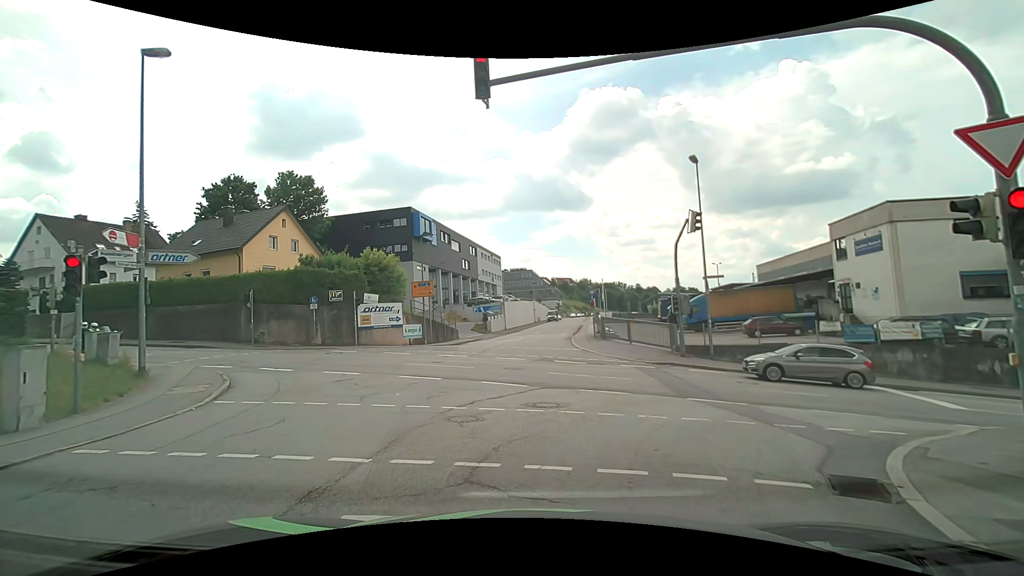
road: residential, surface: asphalt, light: Day
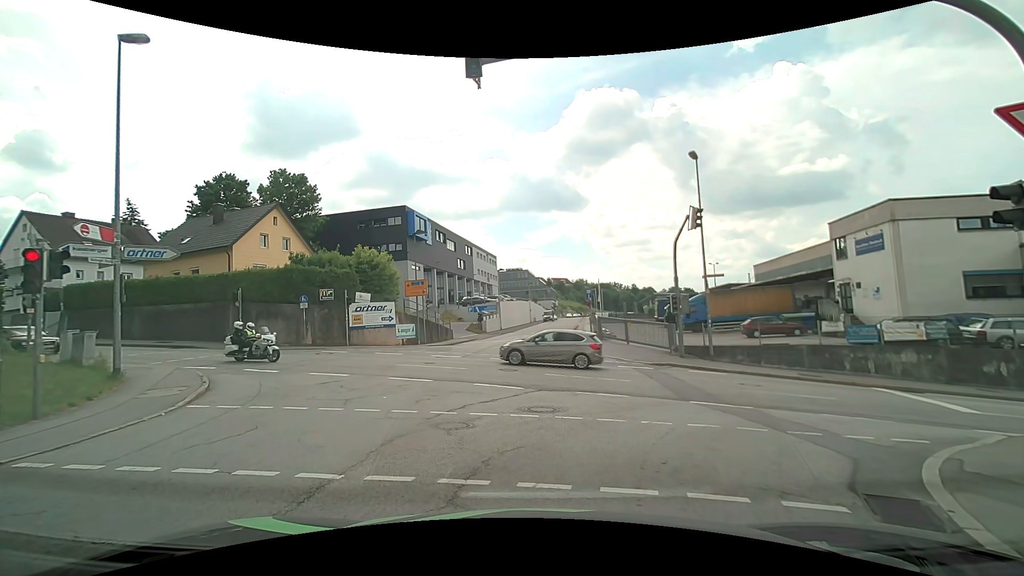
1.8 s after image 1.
(0.0, +0.7) m; 0°
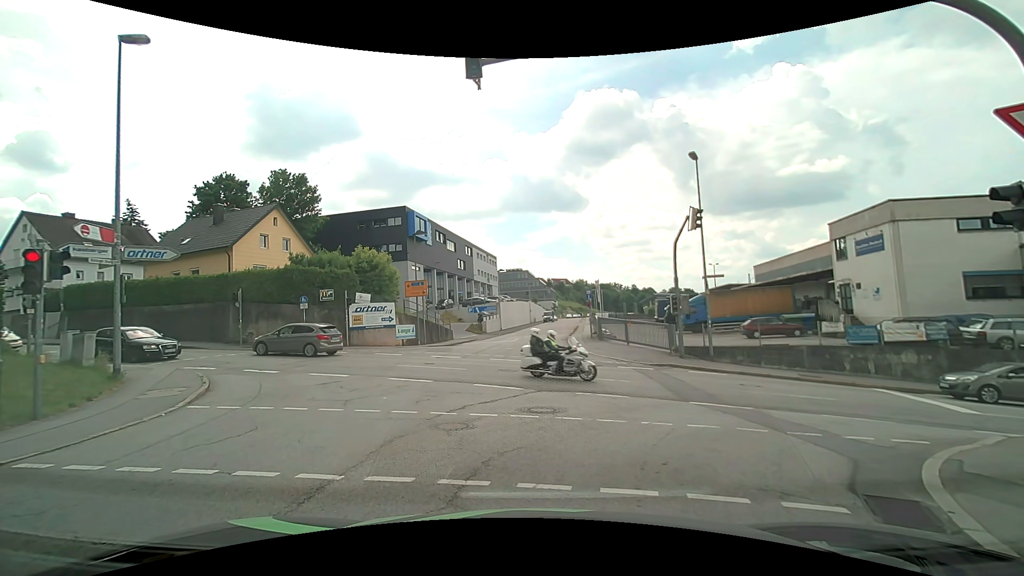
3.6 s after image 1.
(0.0, +0.1) m; 0°
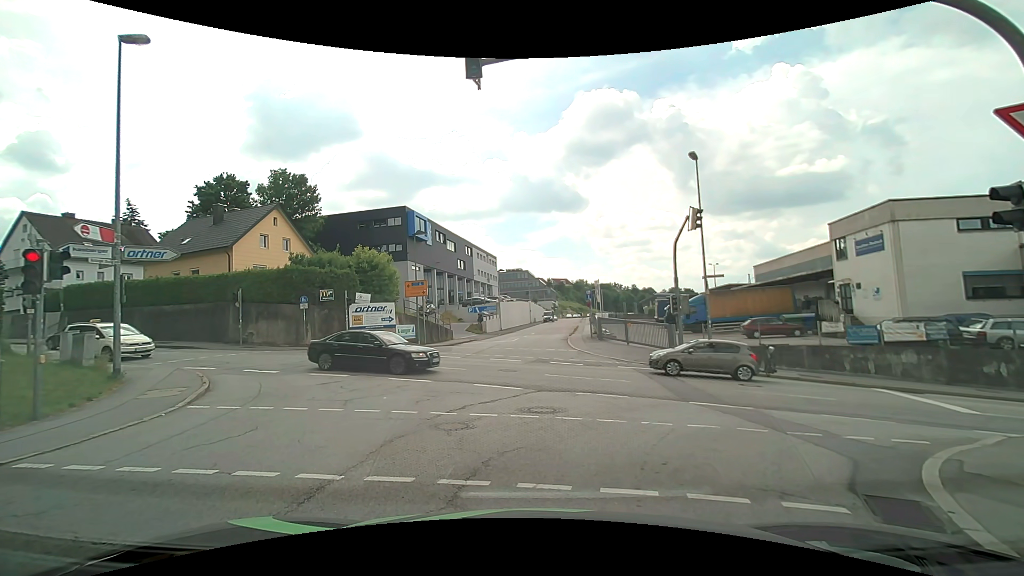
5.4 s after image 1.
(0.0, 0.0) m; 0°
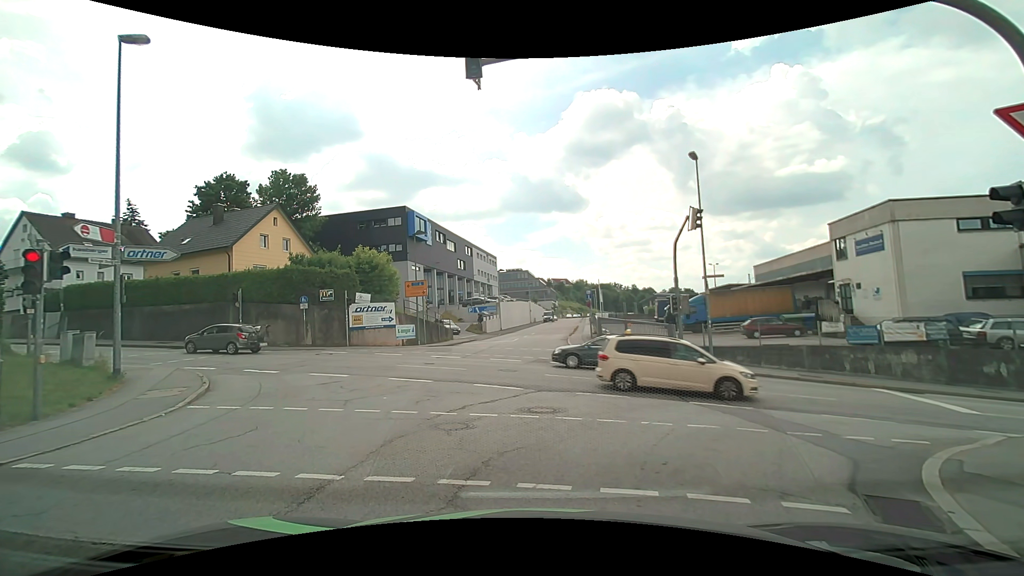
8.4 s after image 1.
(0.0, 0.0) m; 0°
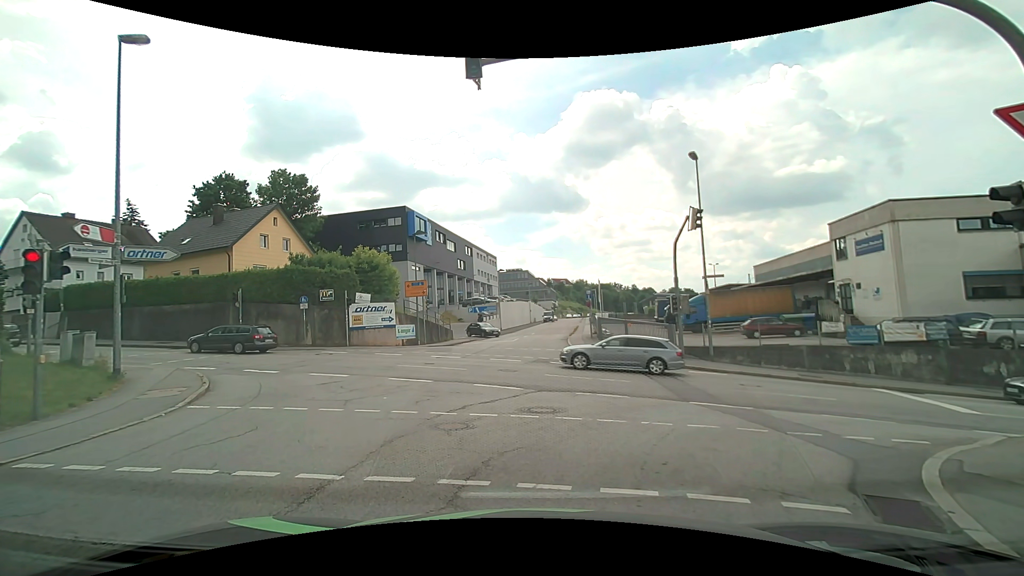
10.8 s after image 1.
(0.0, 0.0) m; 0°
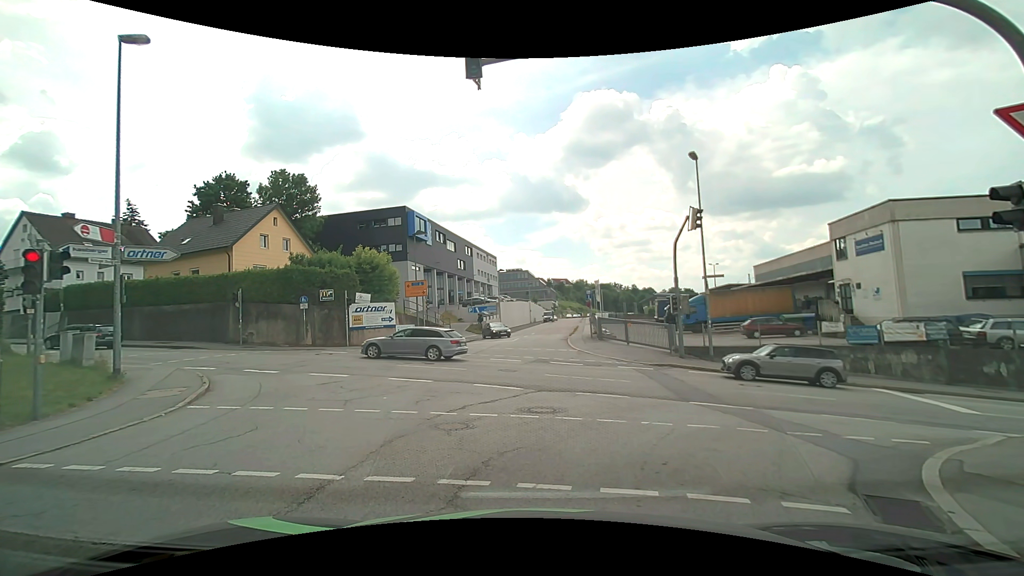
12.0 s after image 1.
(0.0, 0.0) m; 0°
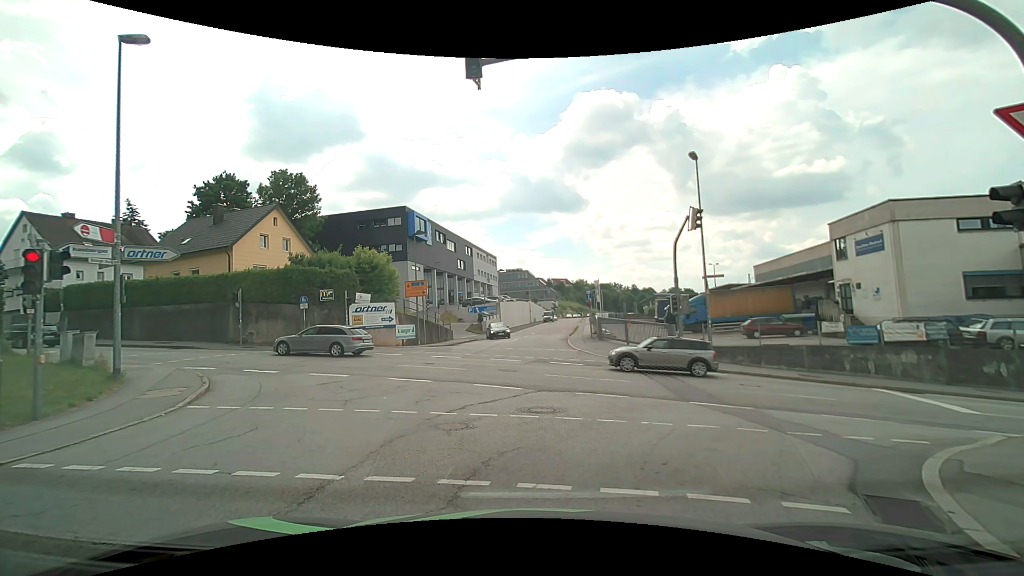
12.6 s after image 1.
(0.0, 0.0) m; 0°
(+1, +10) (+2, +20) (+2, +30) (+3, +40) (+5, +50) (+7, +60) (+9, +69) (+11, +79) (+12, +89) (+14, +99) m
